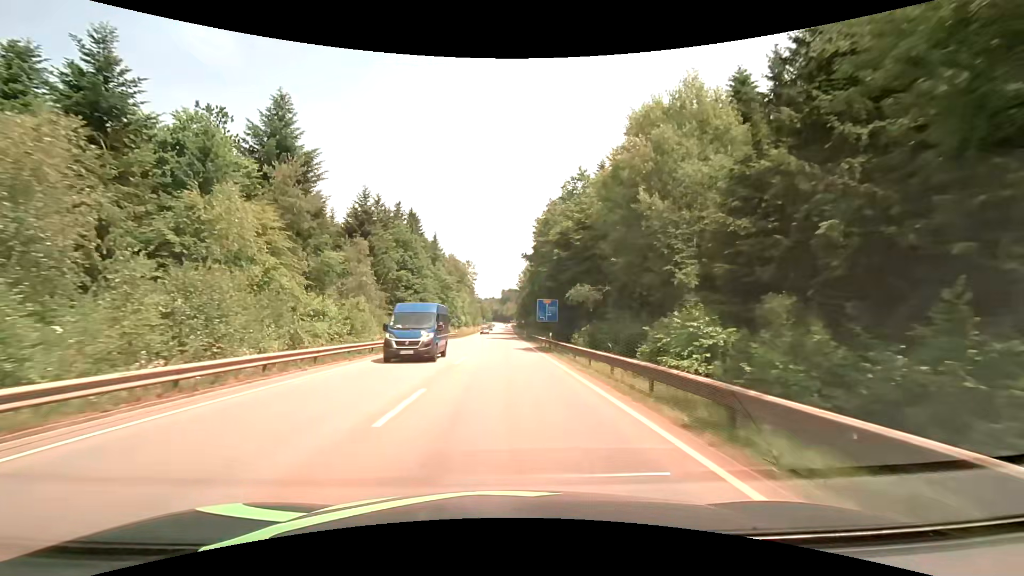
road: secondary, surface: asphalt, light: Day
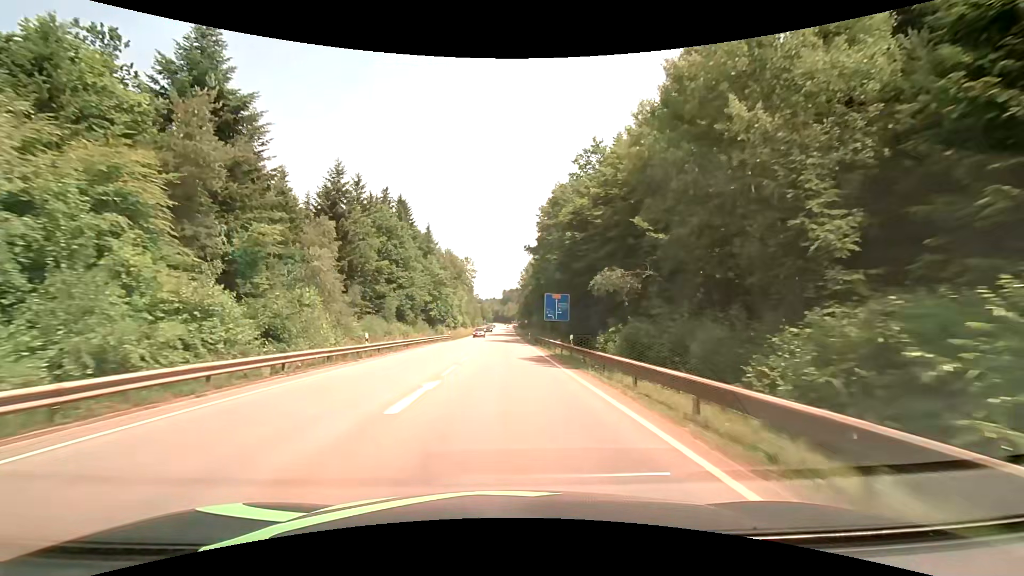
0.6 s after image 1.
(0.0, +10.8) m; 0°
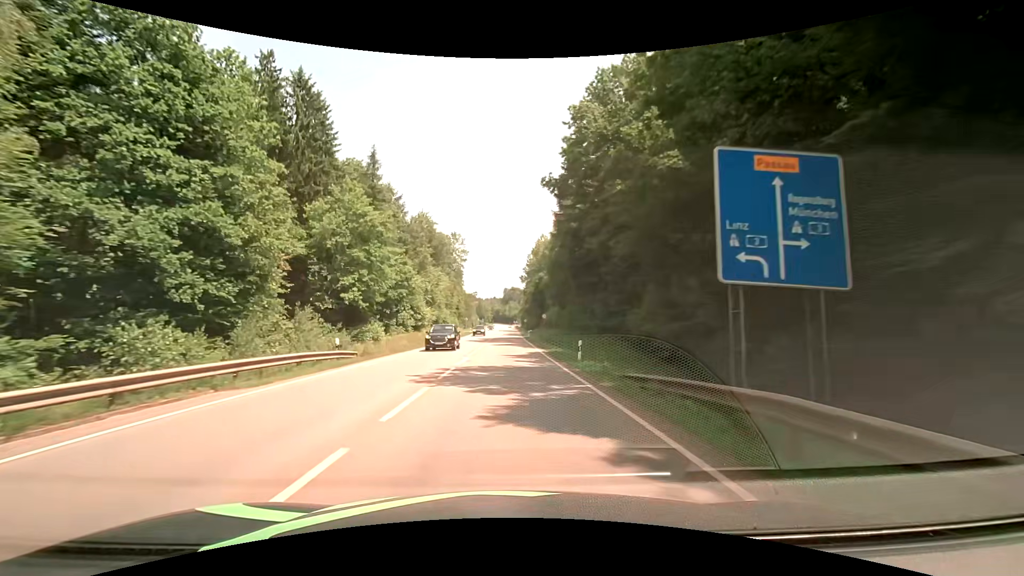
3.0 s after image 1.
(+0.1, +43.1) m; 0°
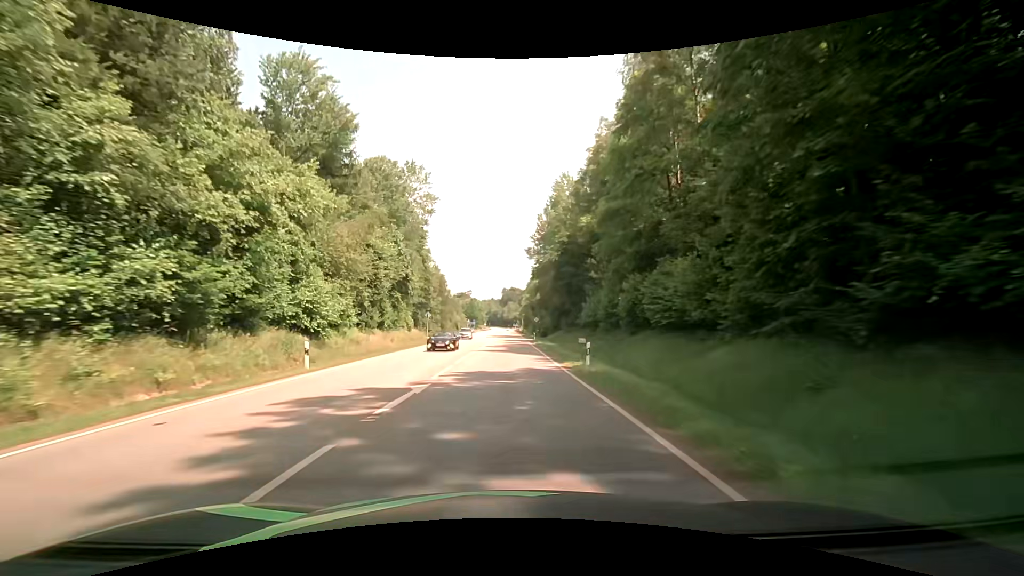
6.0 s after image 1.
(+0.2, +53.6) m; 0°
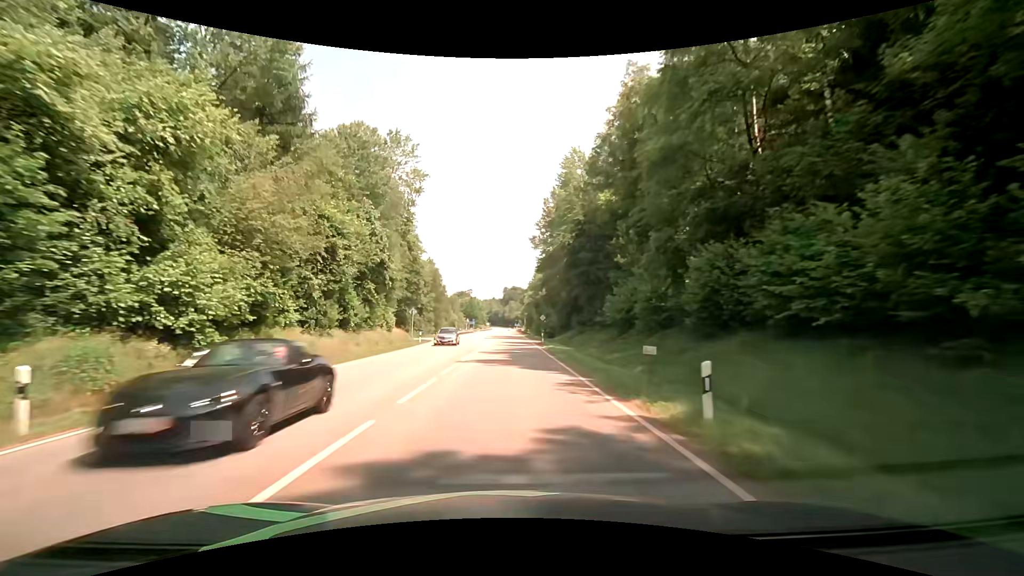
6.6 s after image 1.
(-0.1, +10.7) m; -1°
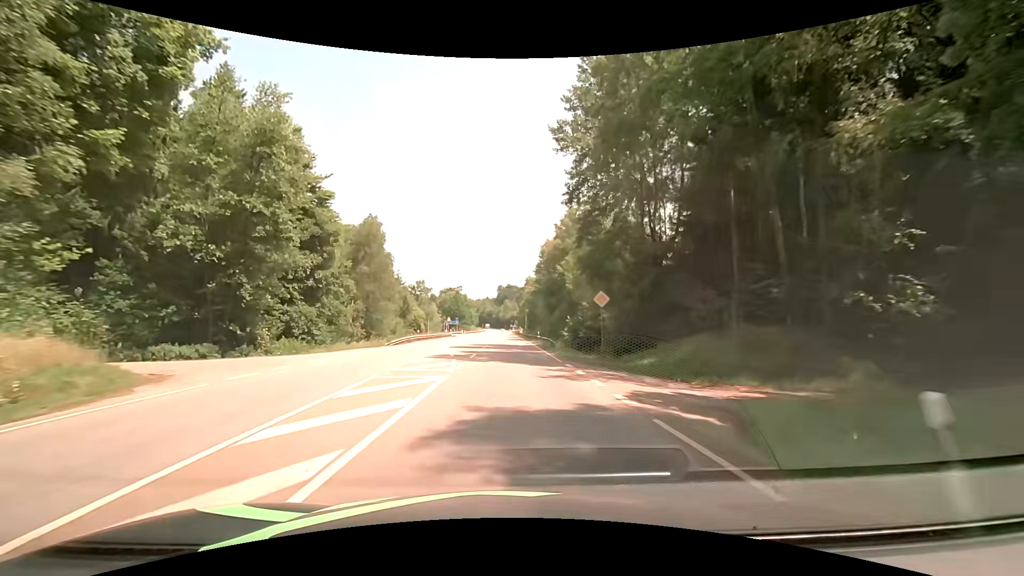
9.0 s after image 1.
(+0.3, +42.9) m; +1°
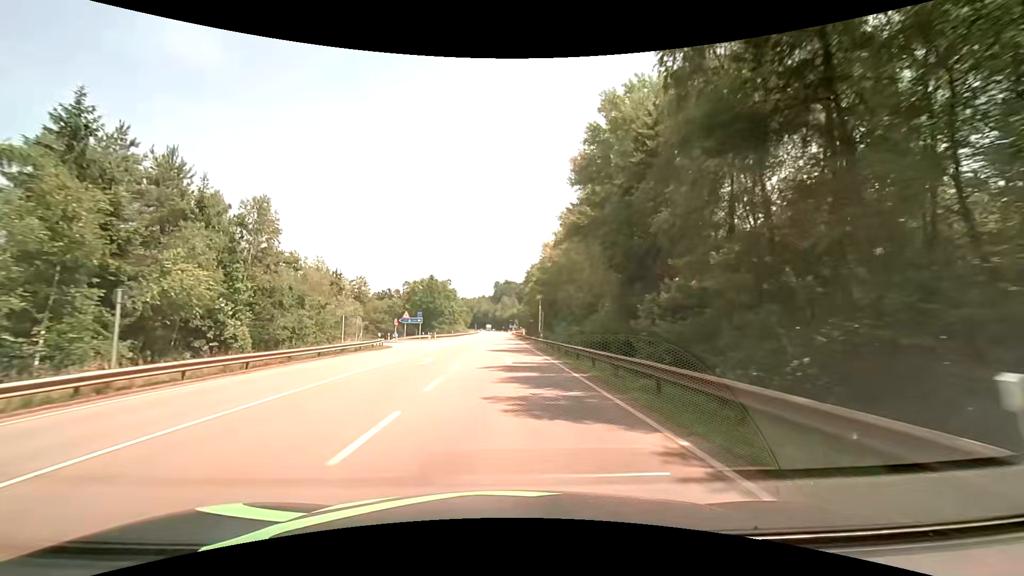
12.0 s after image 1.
(+0.4, +53.7) m; 0°
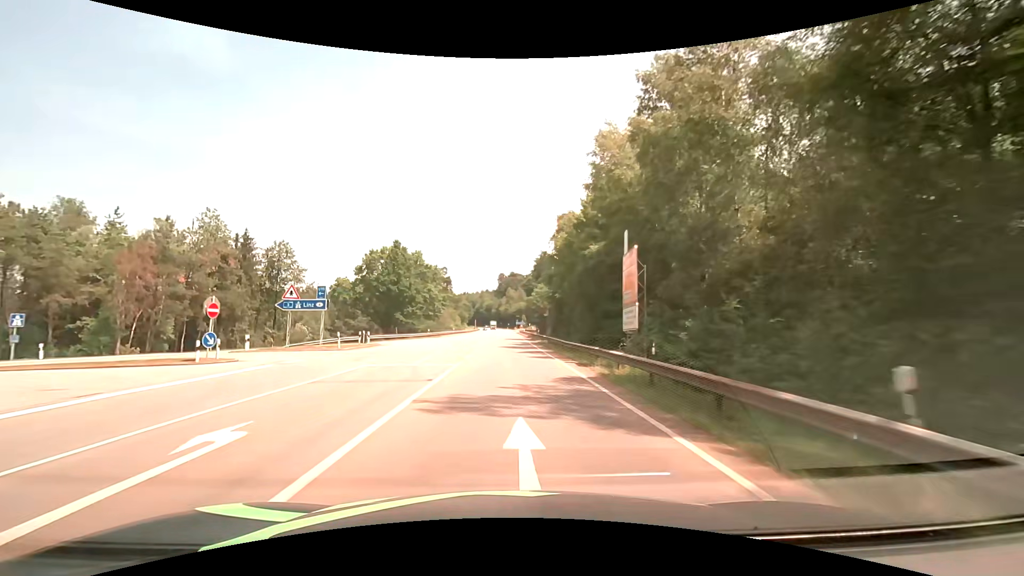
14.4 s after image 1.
(0.0, +43.0) m; -1°
(0, +10) (0, +20) (0, +30) (0, +40) (0, +50) (0, +60) (0, +70) (0, +80) (0, +90) (0, +100) m
